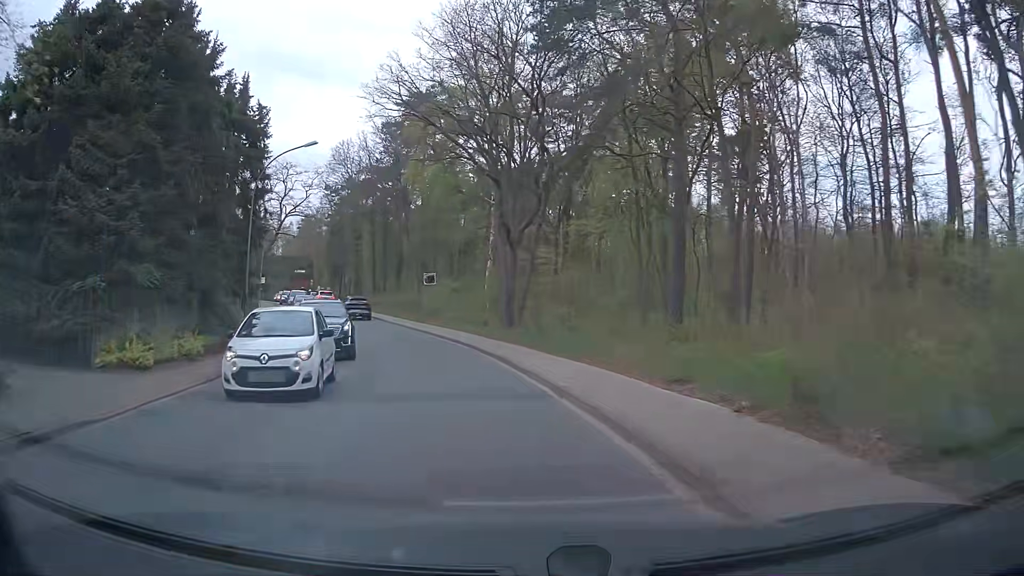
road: tertiary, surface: asphalt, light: Day
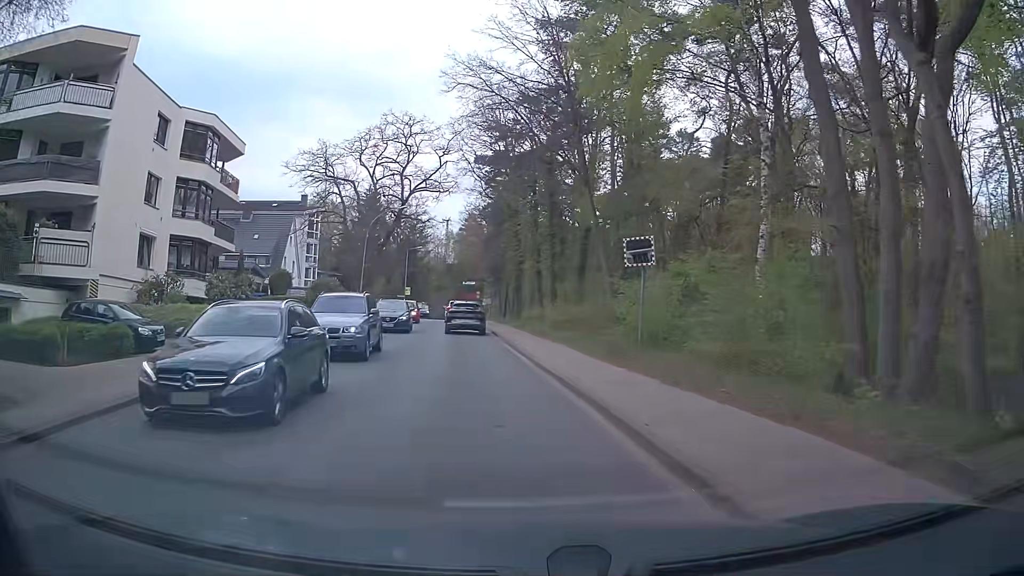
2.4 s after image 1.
(-3.8, +24.8) m; -16°
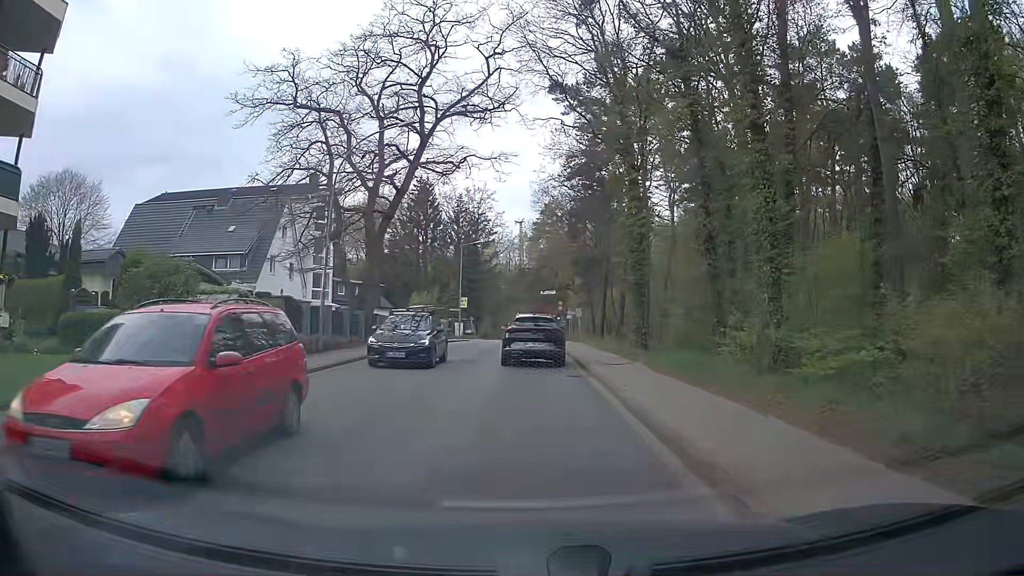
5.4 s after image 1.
(-2.5, +23.5) m; -8°
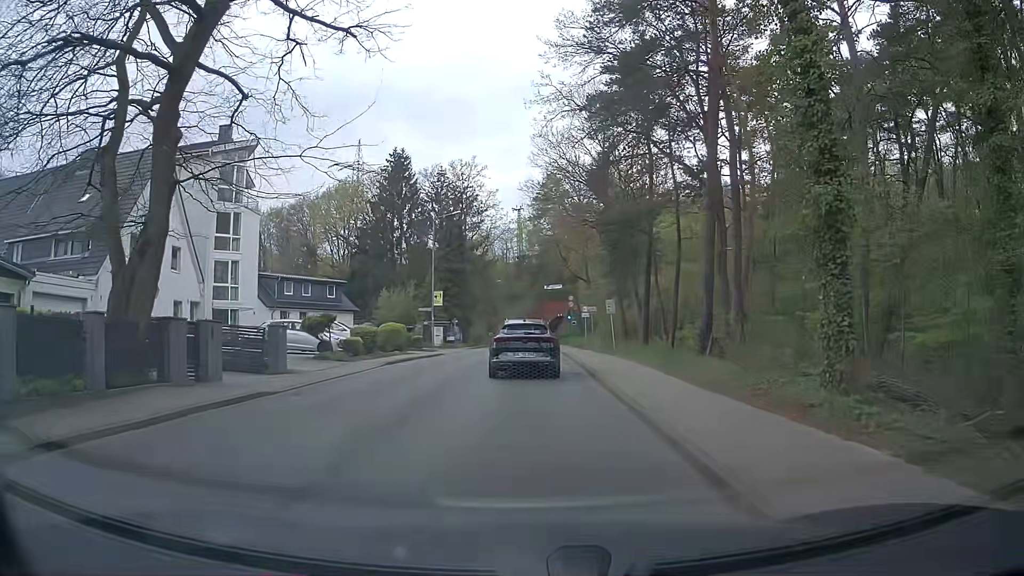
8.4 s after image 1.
(-0.1, +18.5) m; +1°
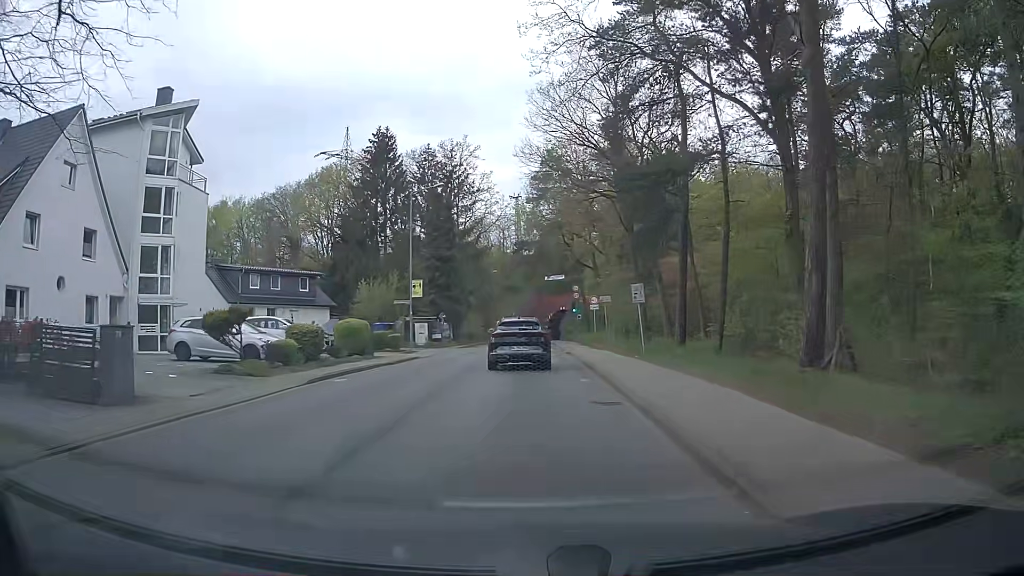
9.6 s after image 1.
(-0.2, +8.2) m; 0°
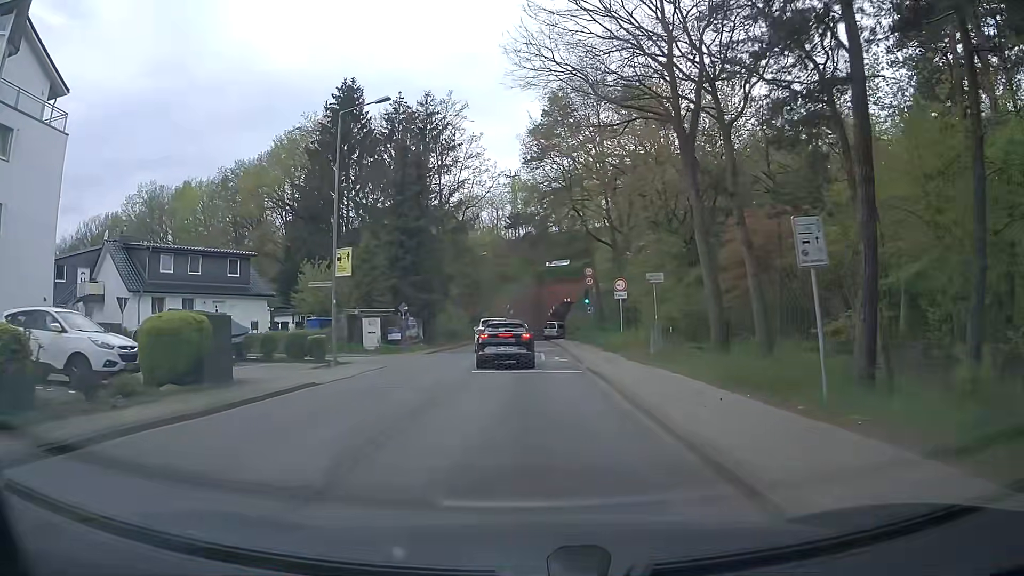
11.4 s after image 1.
(-0.3, +14.5) m; -2°
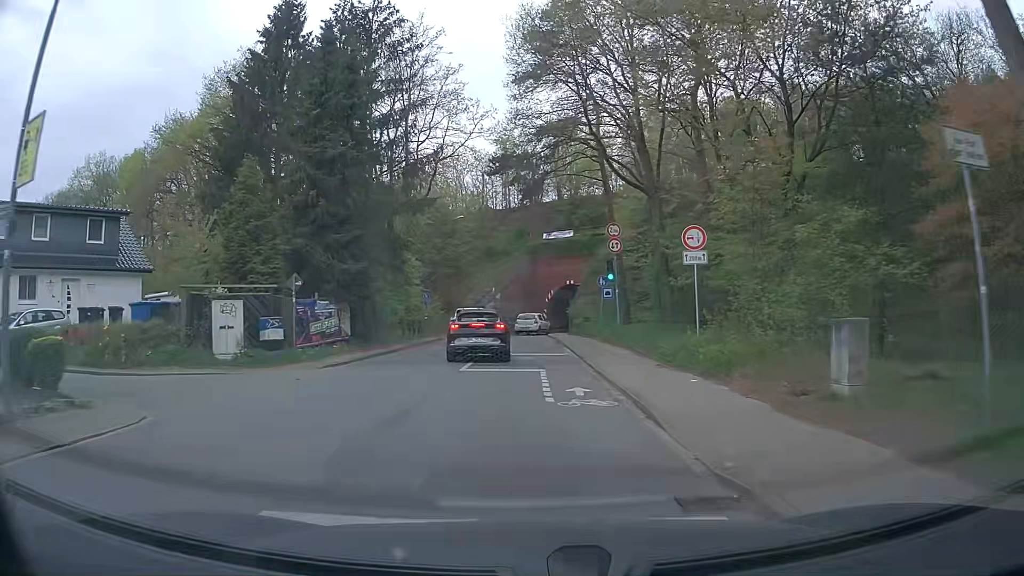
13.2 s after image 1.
(+0.3, +15.5) m; +2°
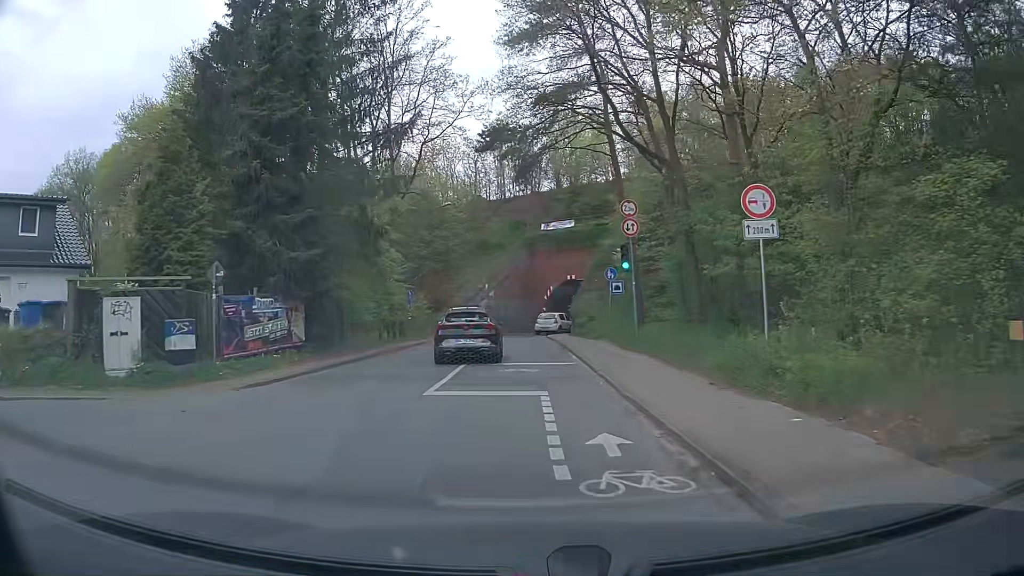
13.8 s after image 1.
(0.0, +5.0) m; 0°
